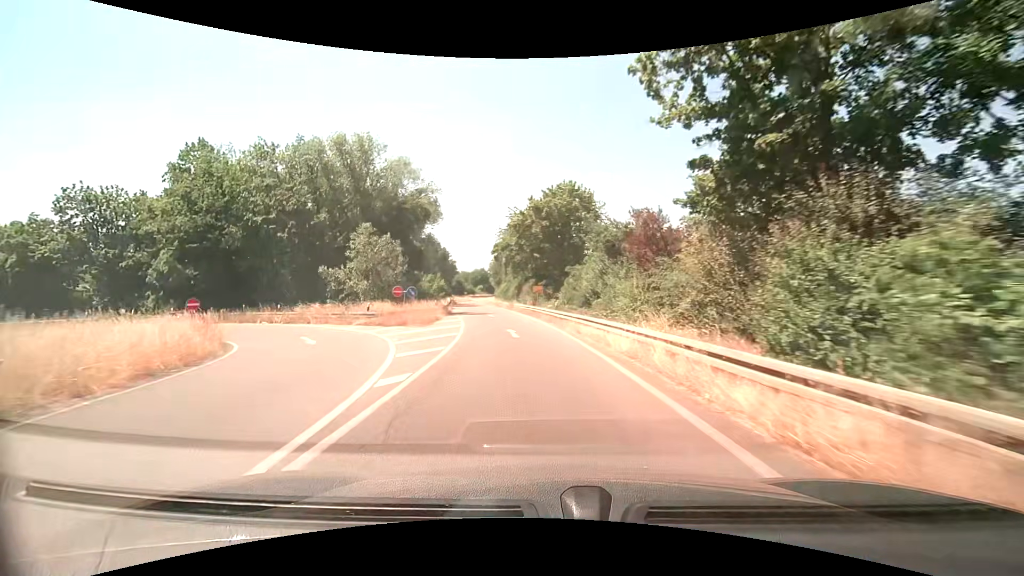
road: trunk_link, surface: asphalt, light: Day
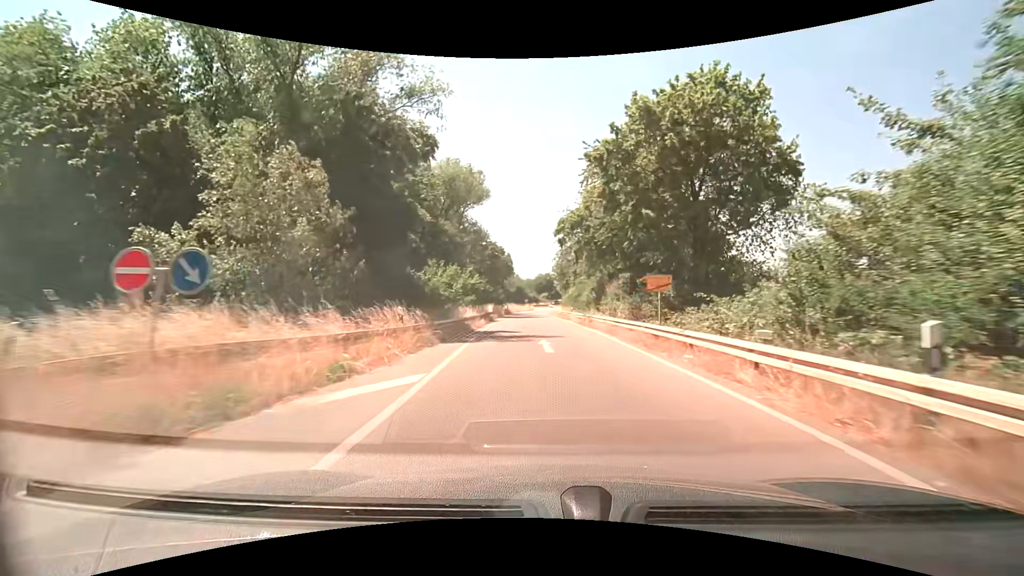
(-2.1, +24.5) m; -8°
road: trunk
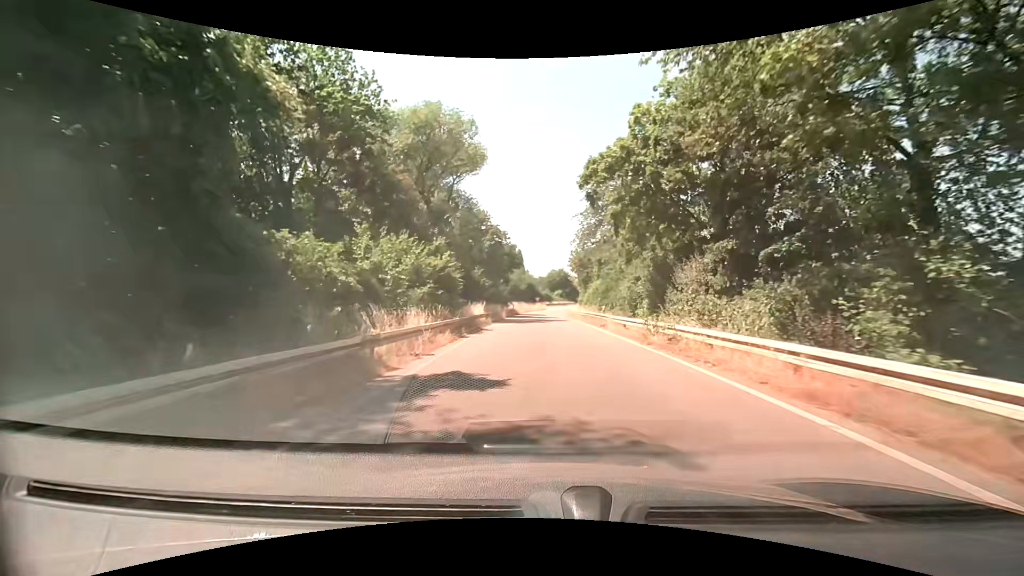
(-0.3, +16.7) m; -2°
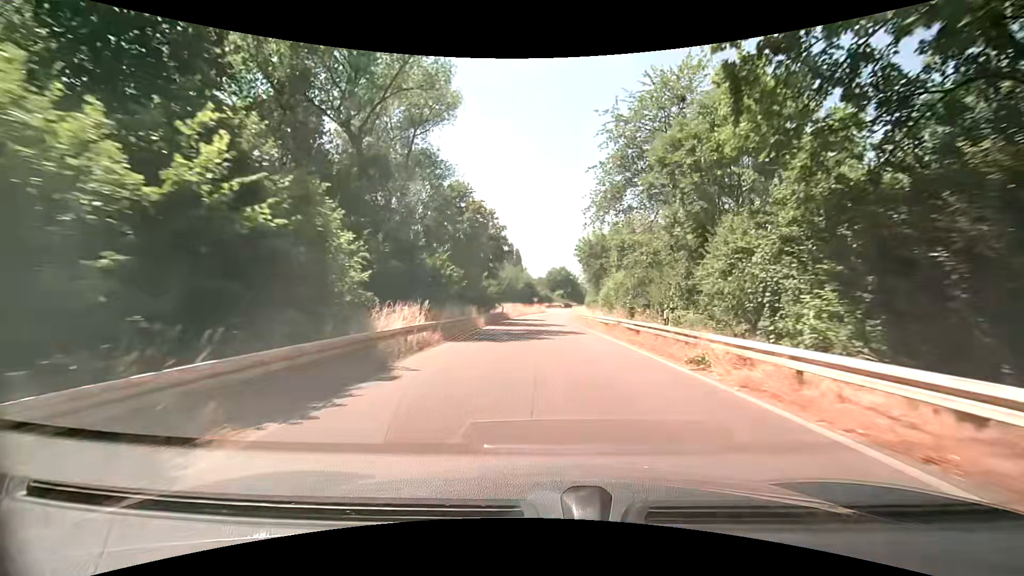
(0.0, +16.5) m; 0°
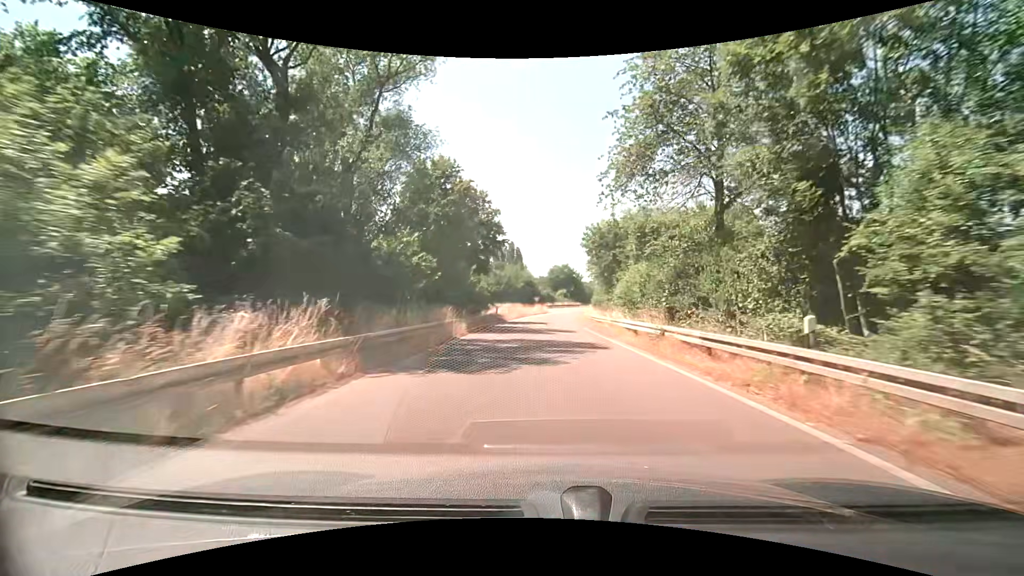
(0.0, +8.3) m; 0°
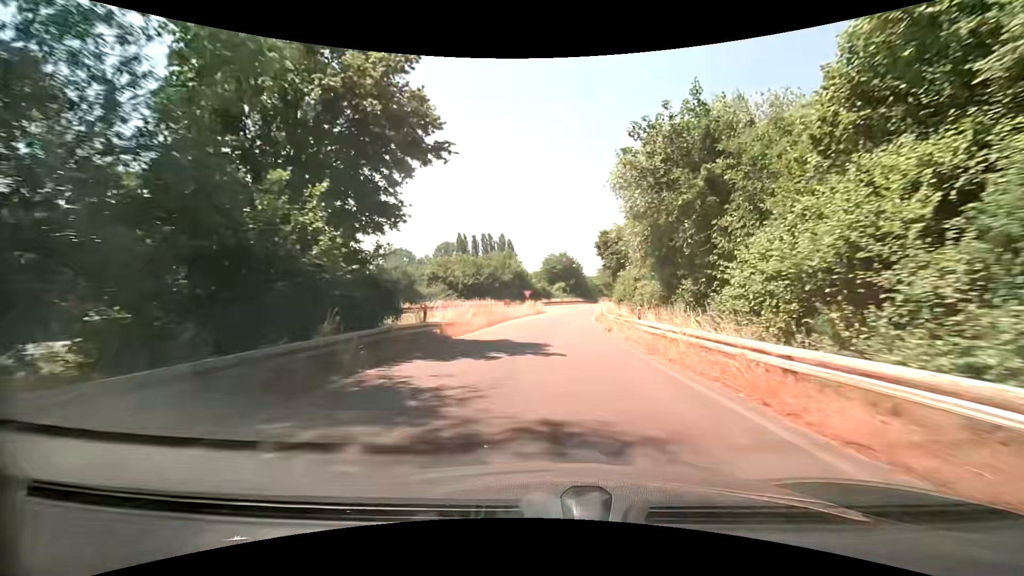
(0.0, +24.8) m; +1°
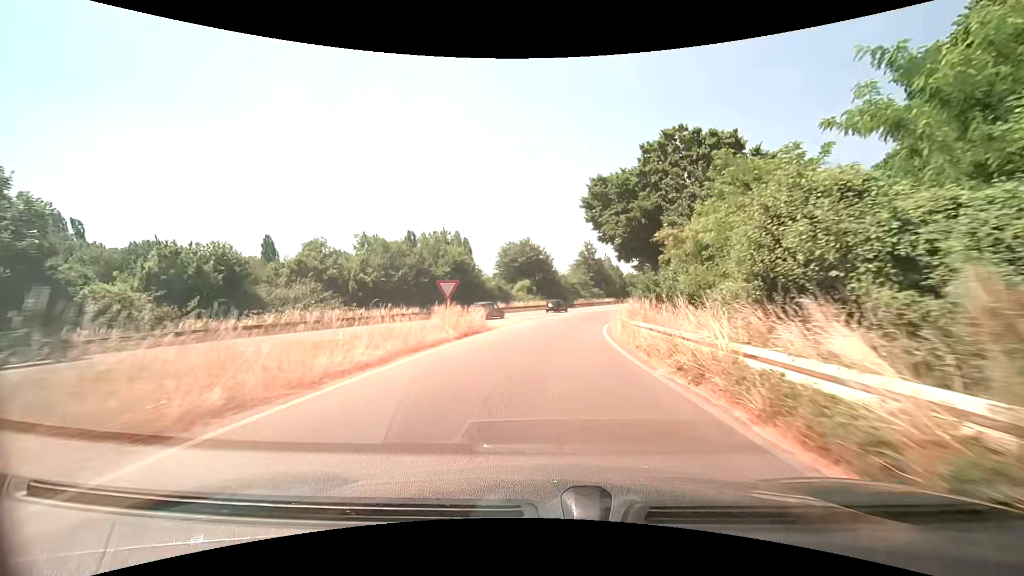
(+1.1, +32.1) m; +4°
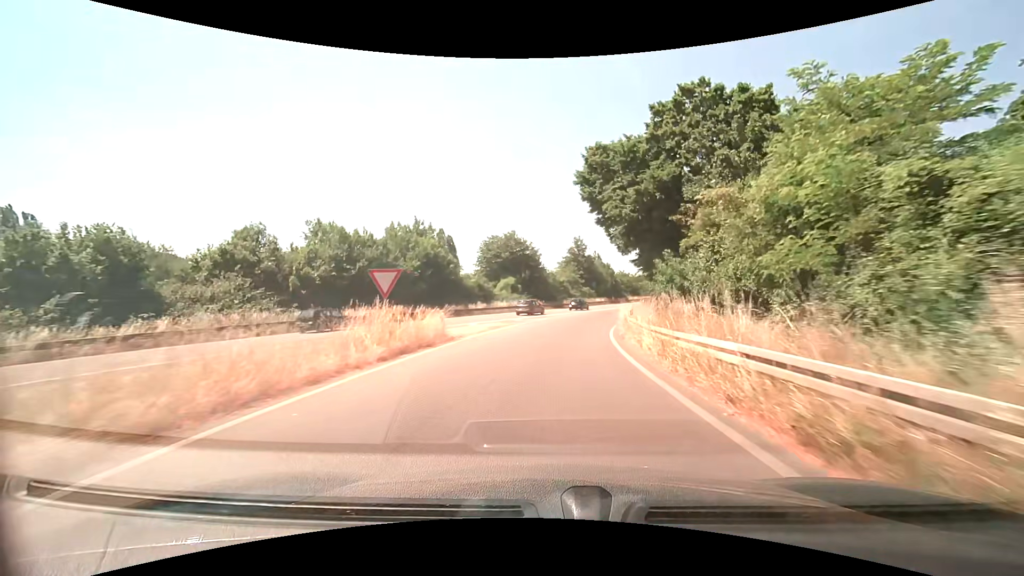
(+0.1, +8.2) m; +1°
(0, +10) (+1, +20) (+2, +30) (+3, +40) (+6, +50) (+8, +59) (+11, +69) (+14, +78) (+18, +88) (+21, +97) m
